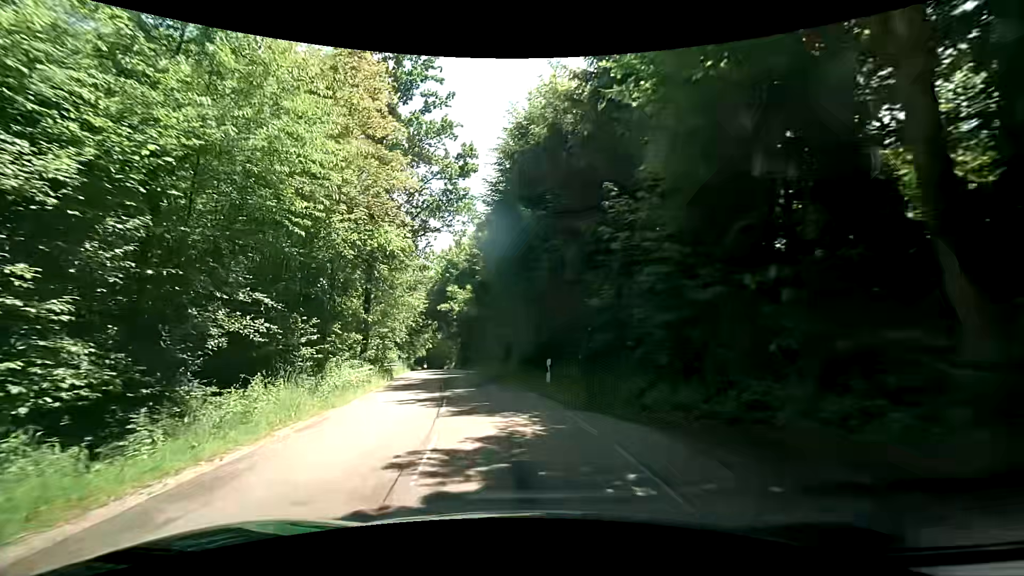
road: tertiary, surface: asphalt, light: Day
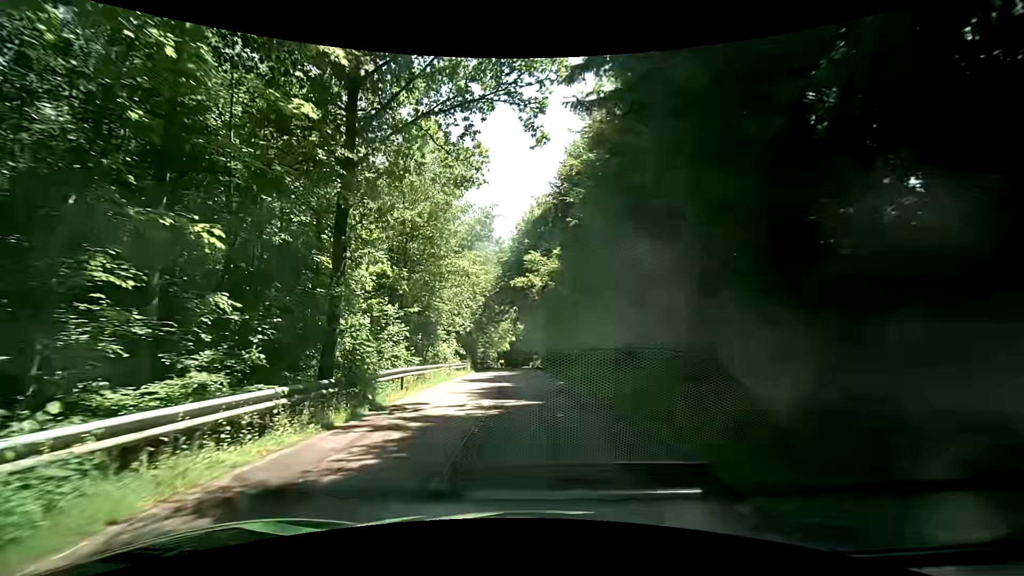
(-1.7, +16.5) m; -10°
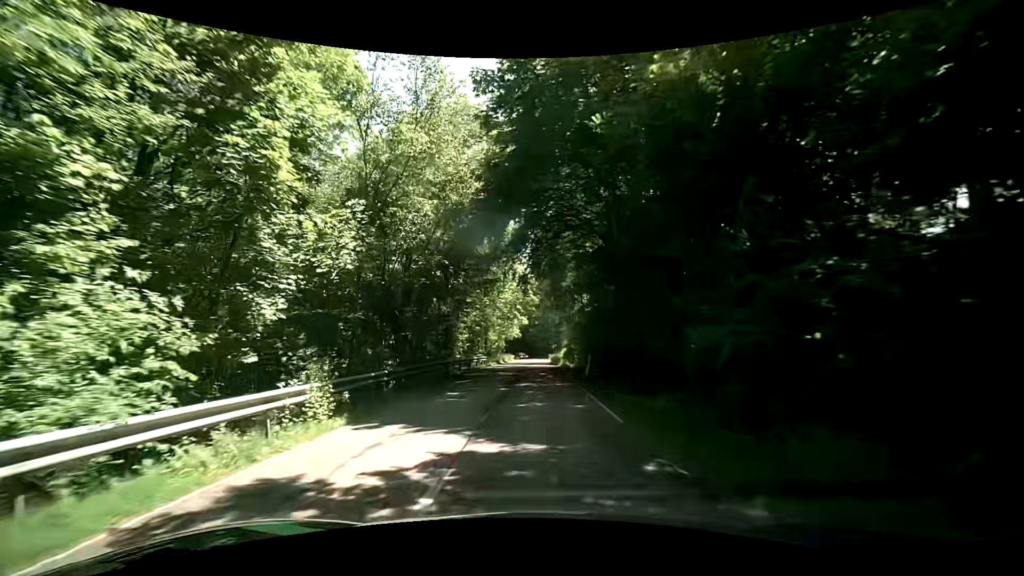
(-0.8, +29.7) m; -2°
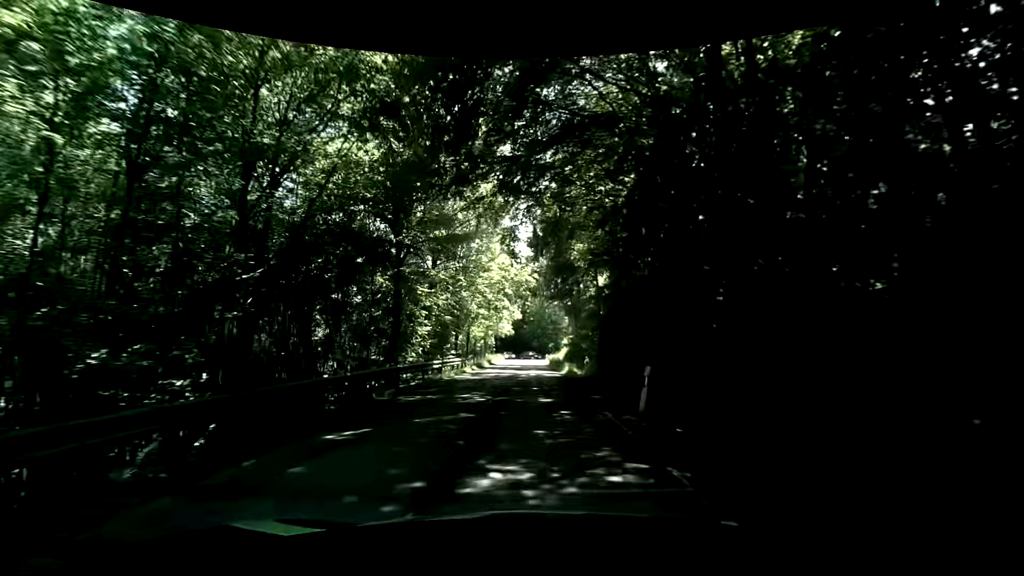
(0.0, +12.3) m; +1°
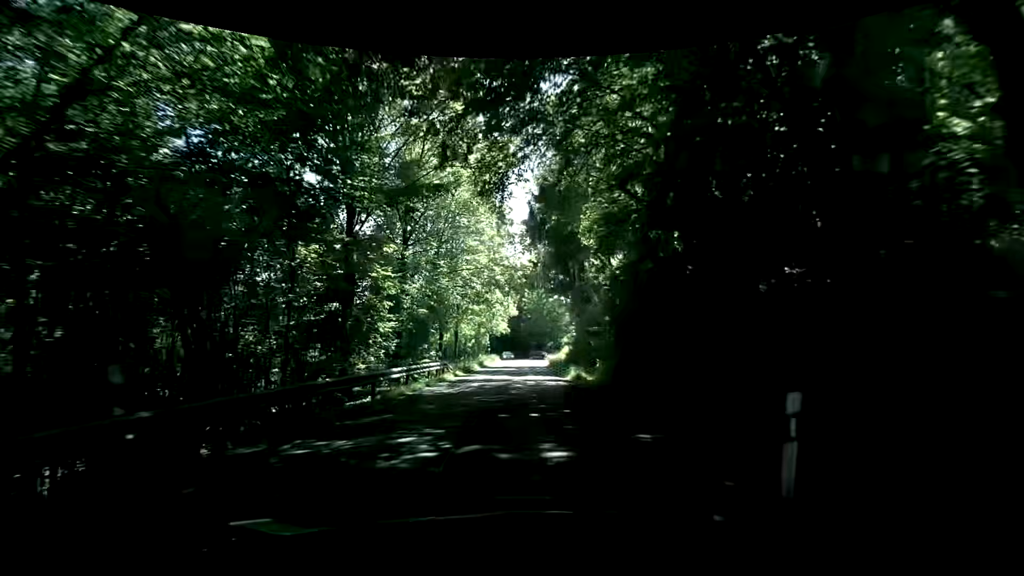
(-0.1, +6.1) m; 0°
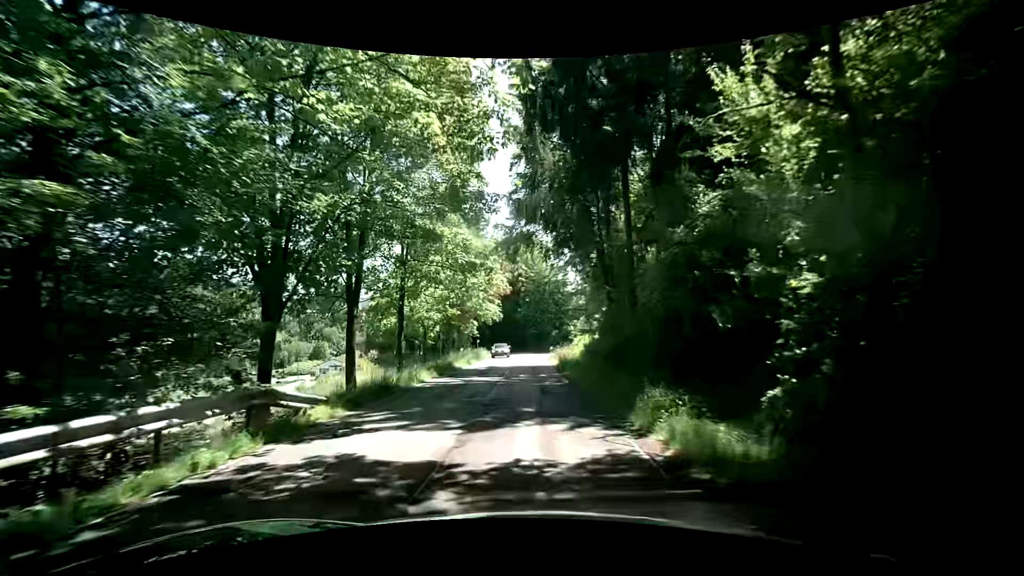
(0.0, +17.7) m; -2°
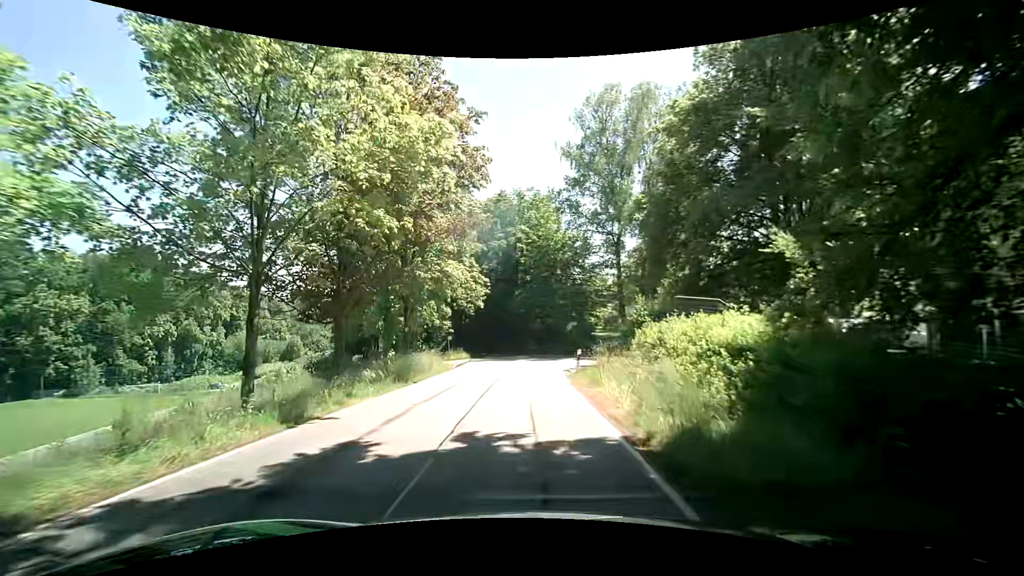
(+0.8, +24.7) m; +3°
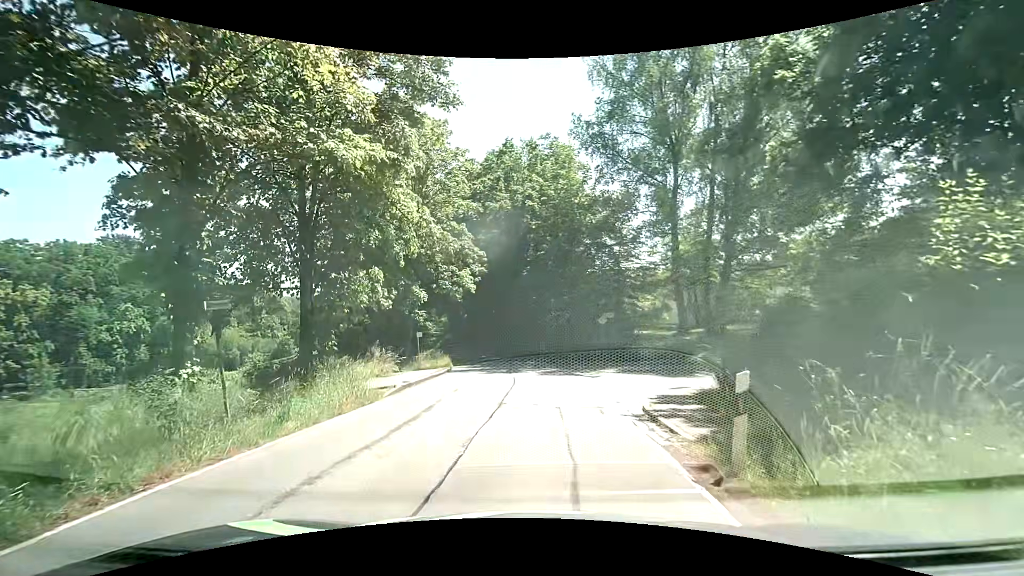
(-0.6, +14.4) m; -3°
